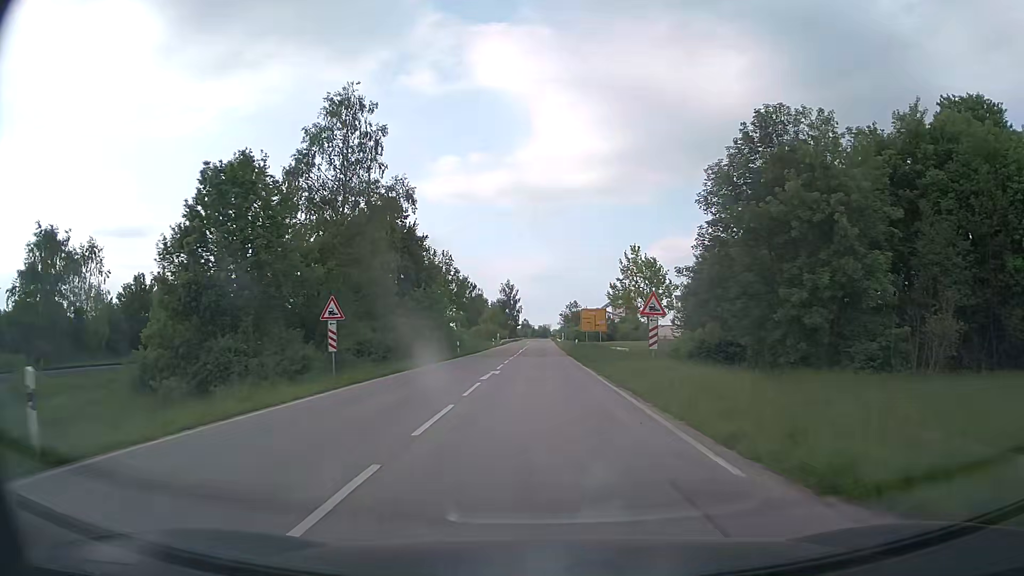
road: secondary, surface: asphalt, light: Day
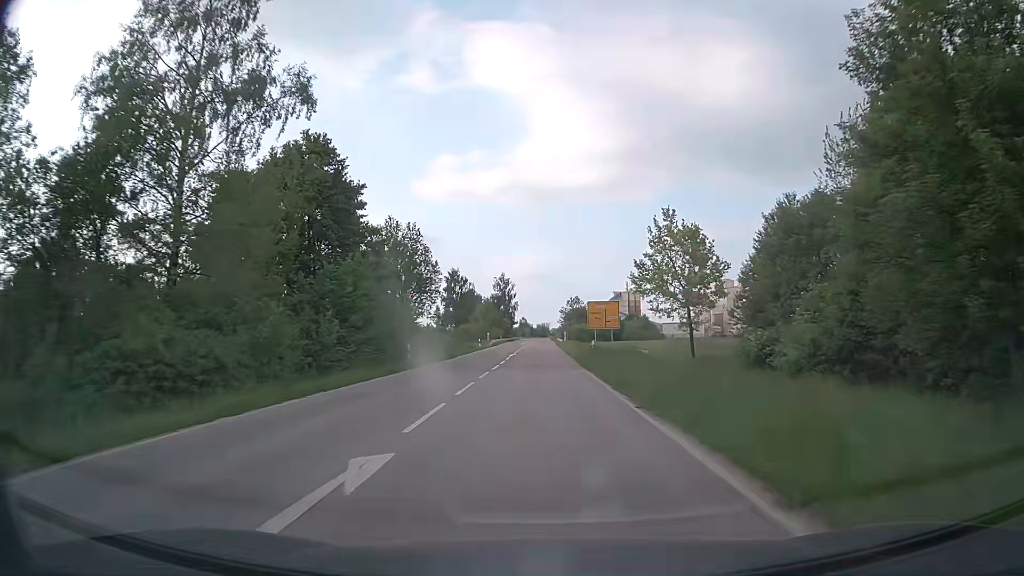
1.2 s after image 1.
(0.0, +17.9) m; 0°
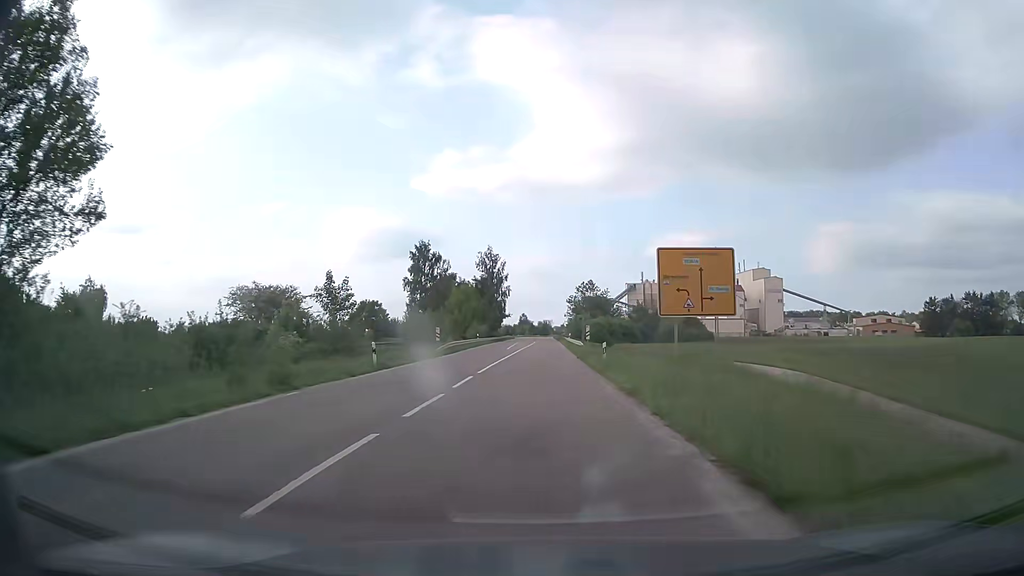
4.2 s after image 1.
(0.0, +46.6) m; 0°
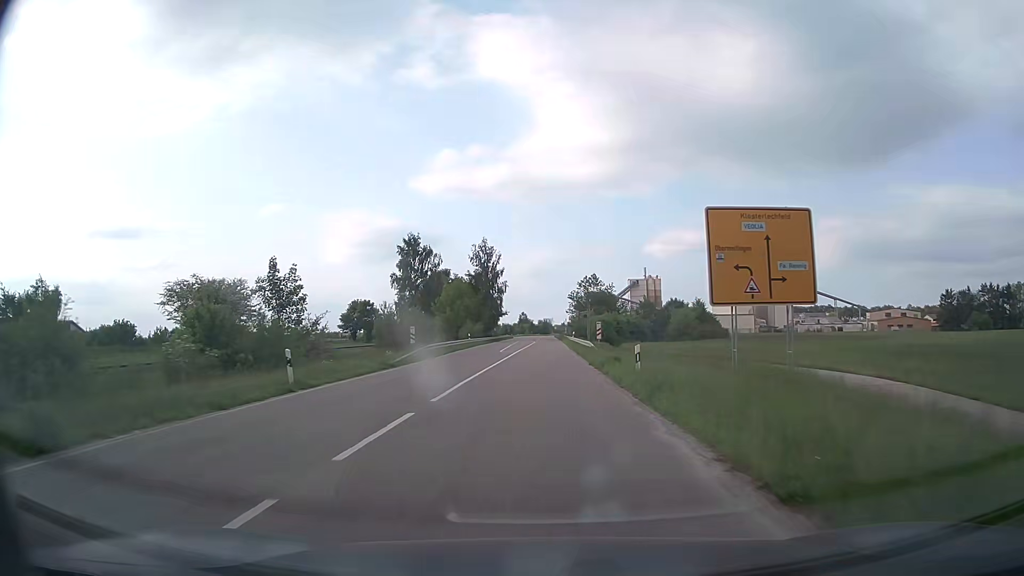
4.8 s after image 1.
(0.0, +9.5) m; 0°
(0, +10) (0, +20) (0, +30) (0, +40) (0, +50) (0, +60) (0, +70) (0, +80) (0, +90) (0, +100) m
